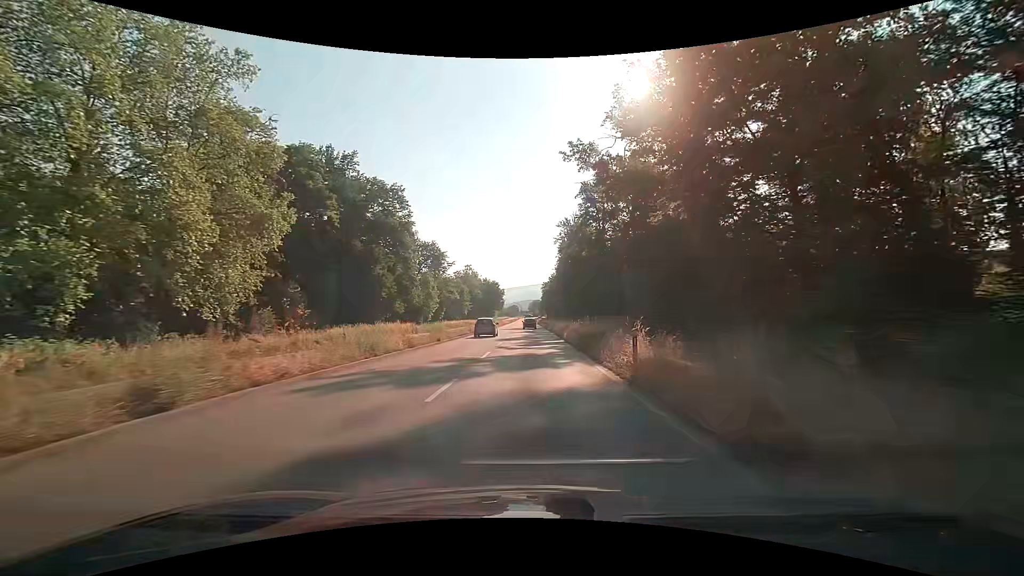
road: primary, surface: asphalt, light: Day
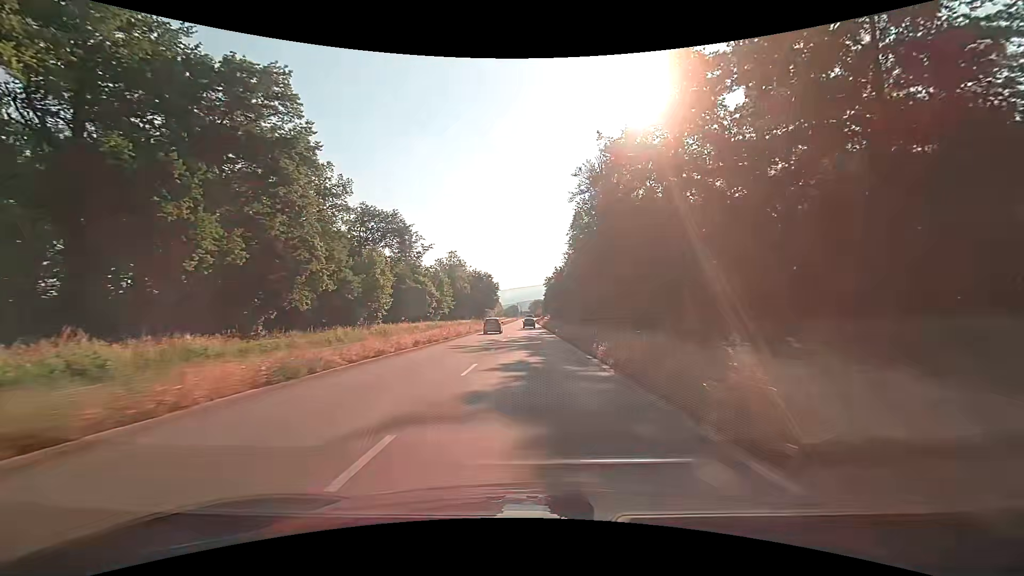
(0.0, +42.0) m; 0°
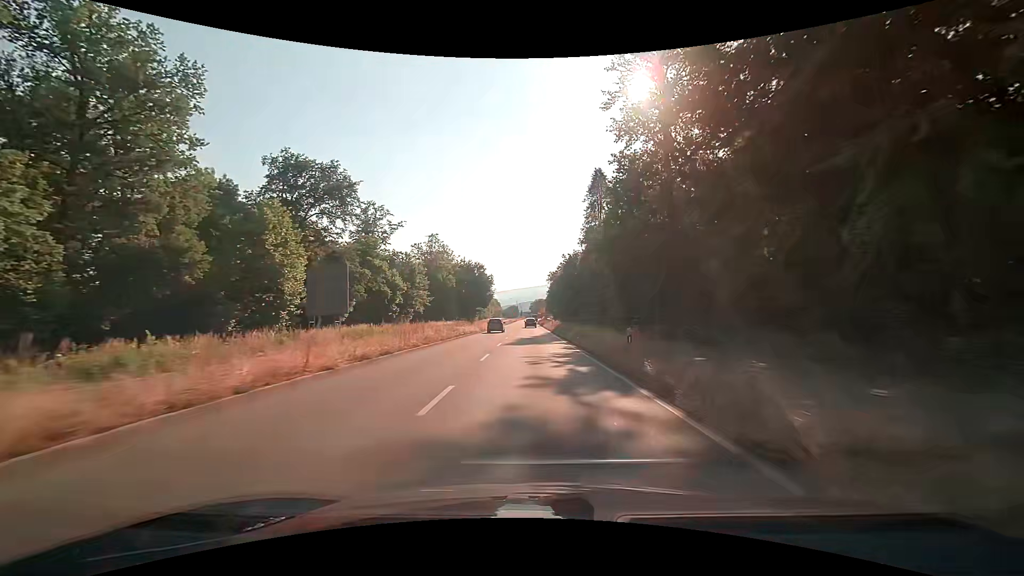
(-0.1, +32.4) m; 0°
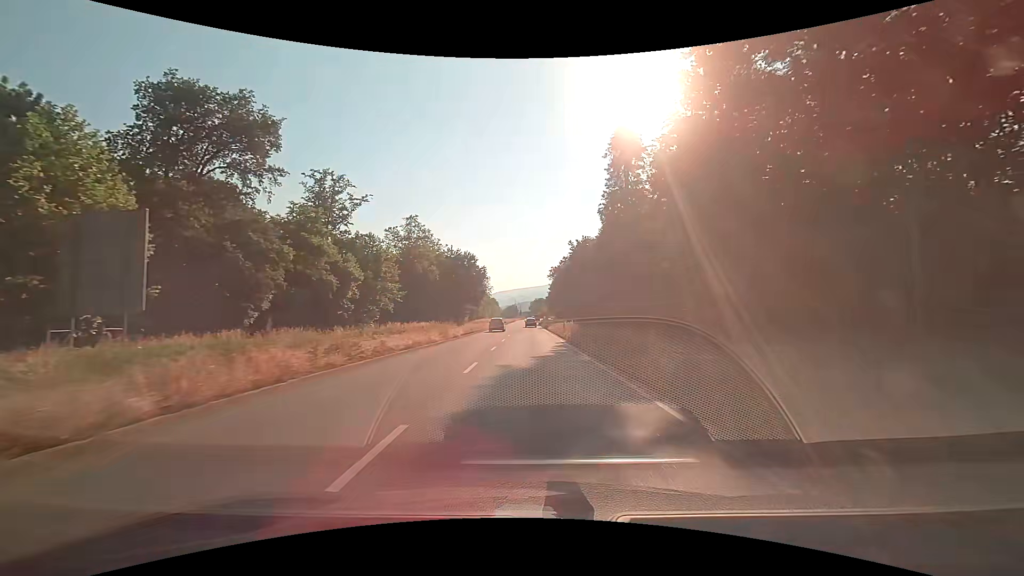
(0.0, +22.0) m; 0°
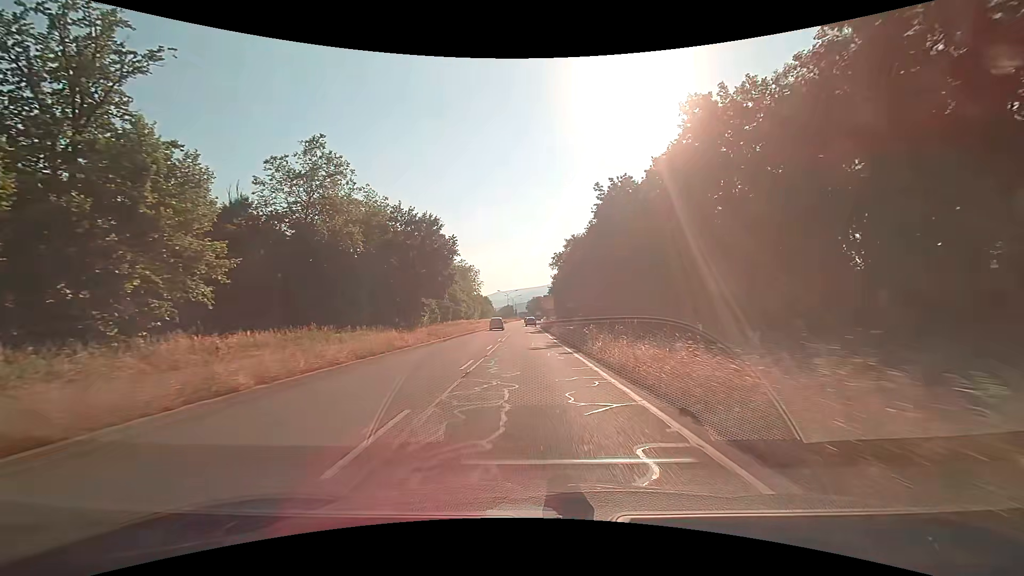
(0.0, +44.7) m; 0°
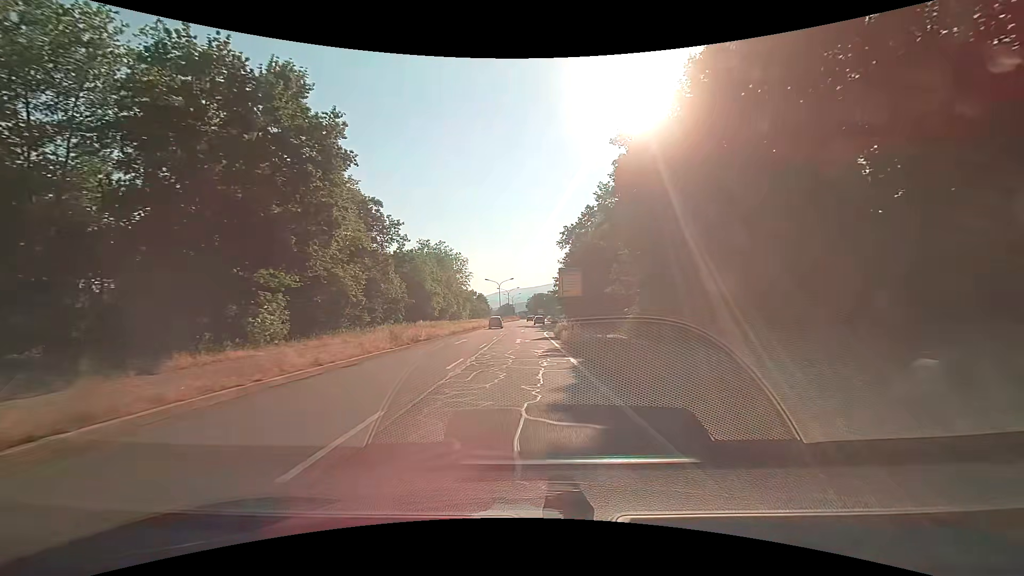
(+0.4, +44.9) m; +1°
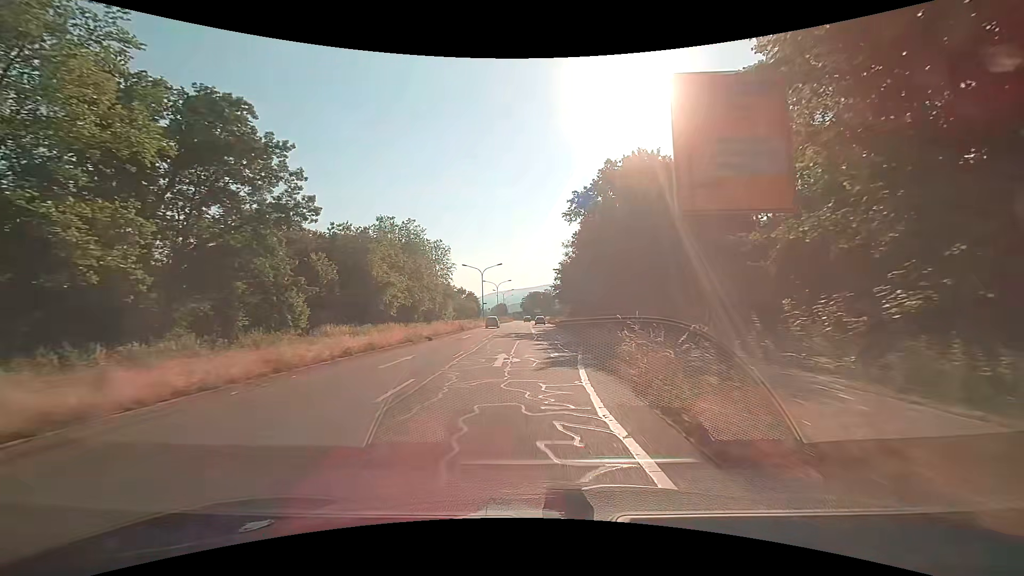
(0.0, +32.1) m; 0°
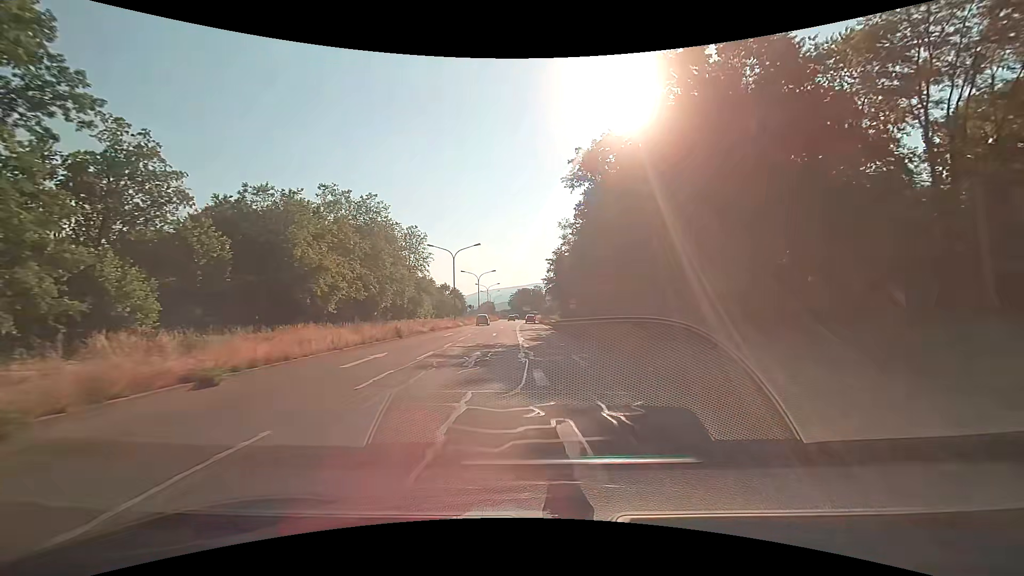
(+0.2, +20.3) m; +2°
(0, +10) (0, +20) (0, +30) (0, +40) (0, +50) (0, +60) (0, +70) (0, +80) (0, +90) (0, +100) m
